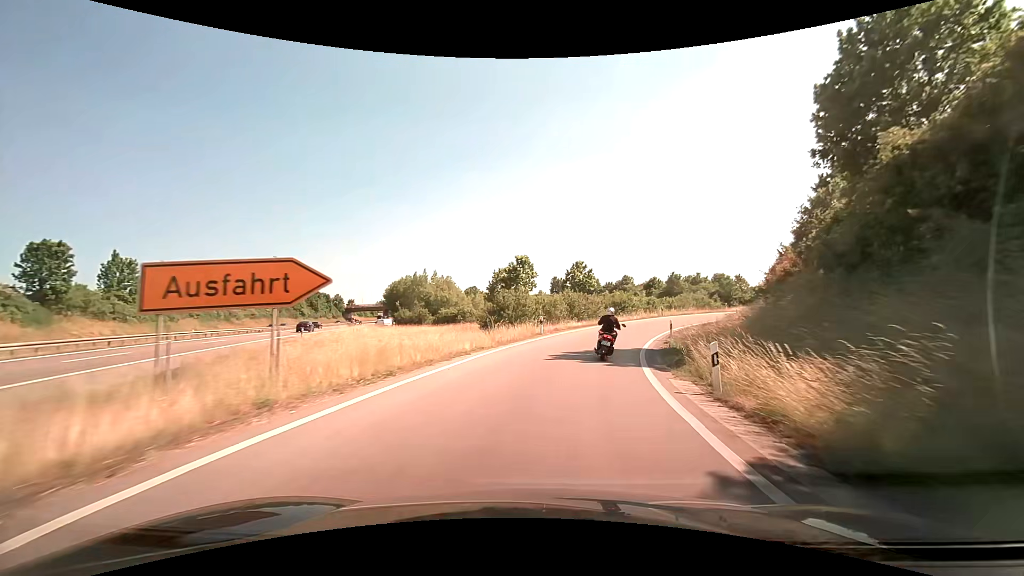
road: trunk_link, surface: asphalt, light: Day
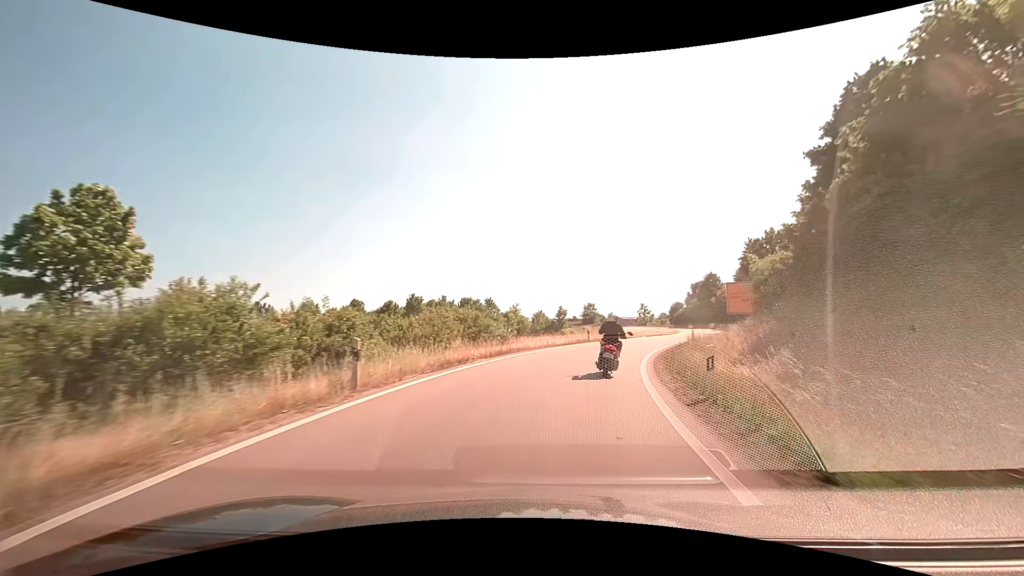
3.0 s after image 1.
(+10.5, +40.9) m; +29°
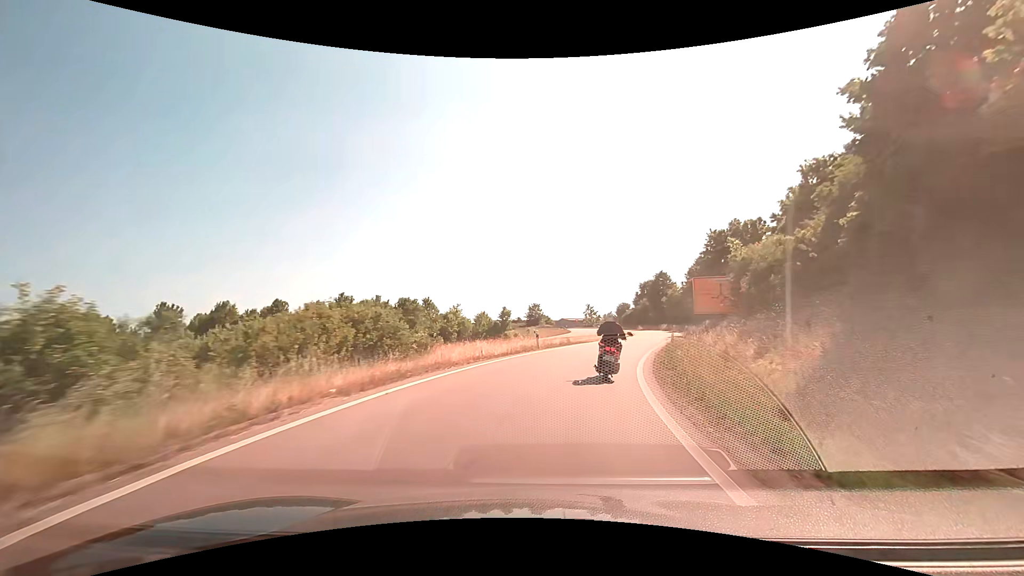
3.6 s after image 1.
(+0.4, +8.7) m; +6°
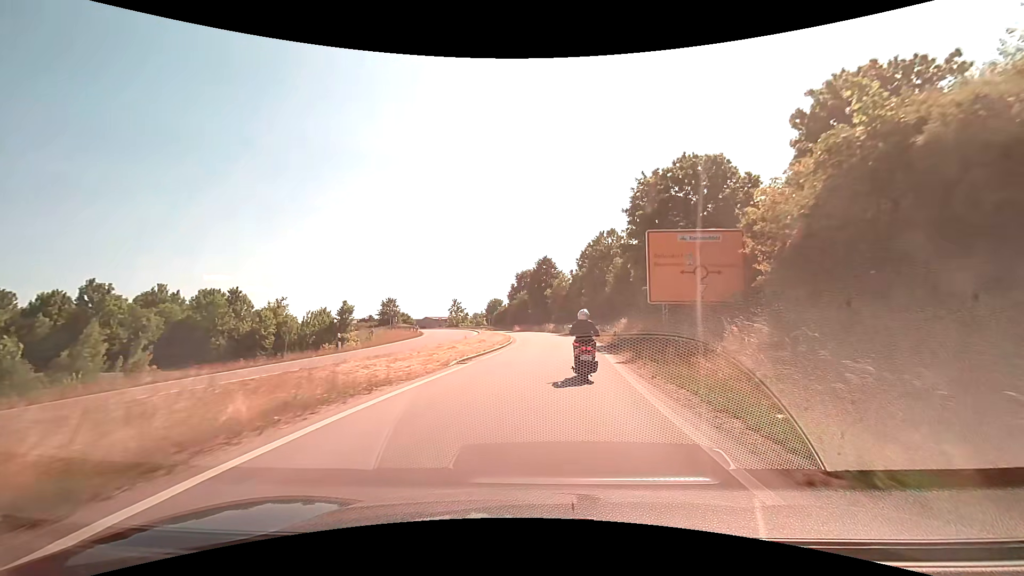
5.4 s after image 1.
(+3.4, +24.1) m; +15°
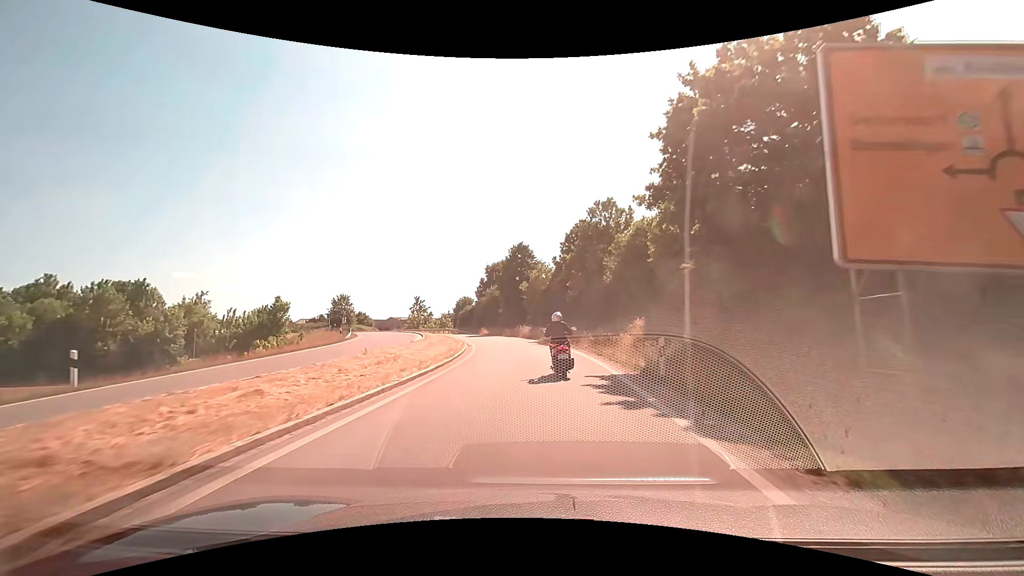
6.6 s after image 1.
(+0.6, +14.9) m; +3°
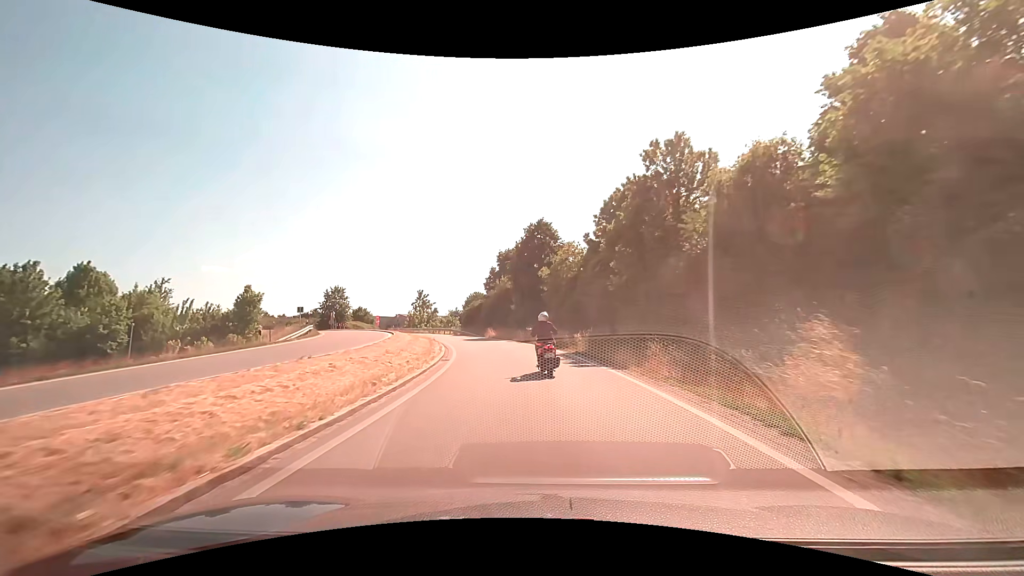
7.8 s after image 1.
(-0.2, +14.4) m; -2°
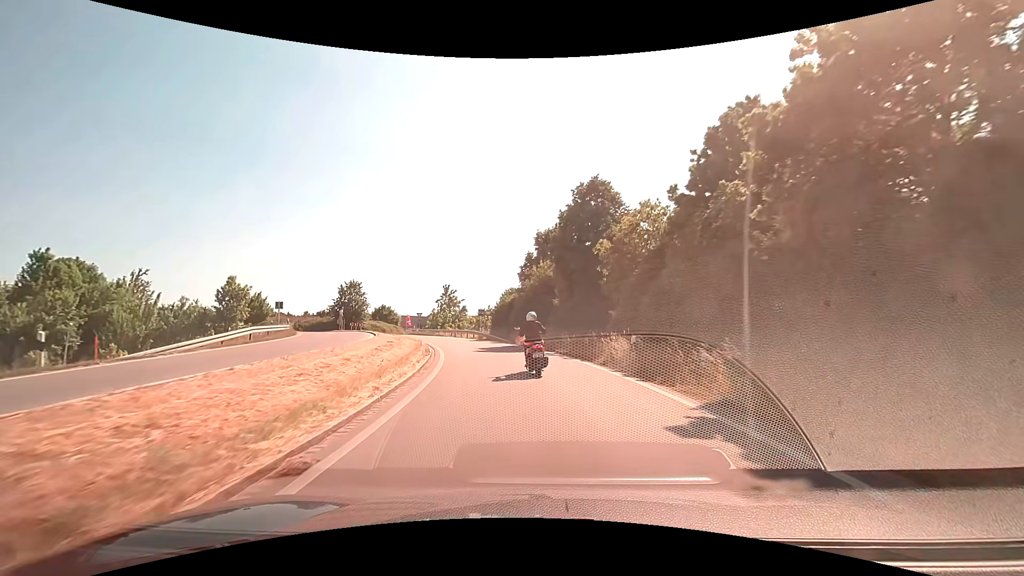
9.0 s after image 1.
(-0.5, +14.0) m; -5°
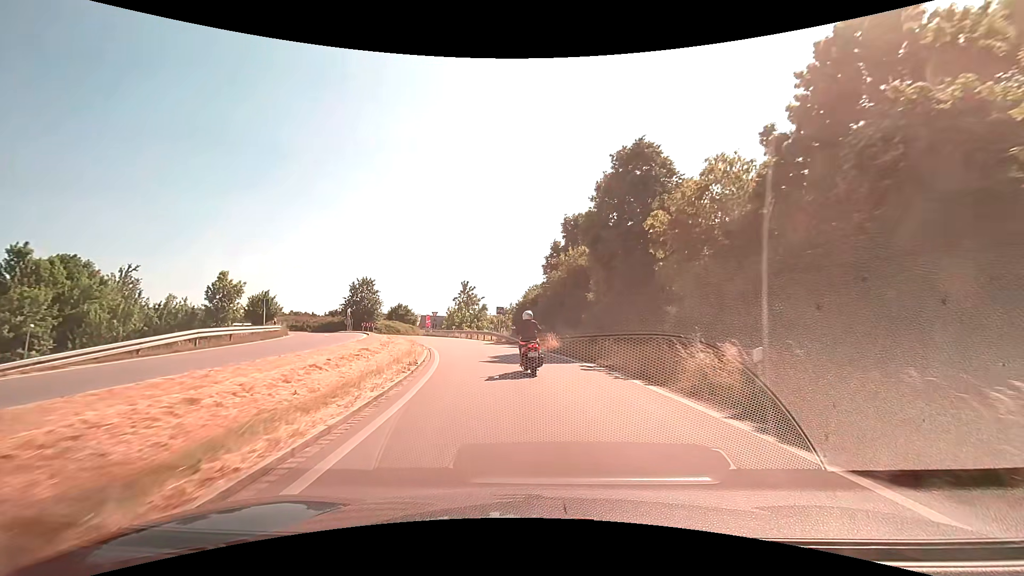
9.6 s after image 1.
(-0.1, +6.7) m; -3°
(0, +10) (-2, +20) (-4, +30) (-7, +39) (-11, +48) (-15, +58) (-17, +67) (-15, +77) (-11, +86) (-5, +94) m
